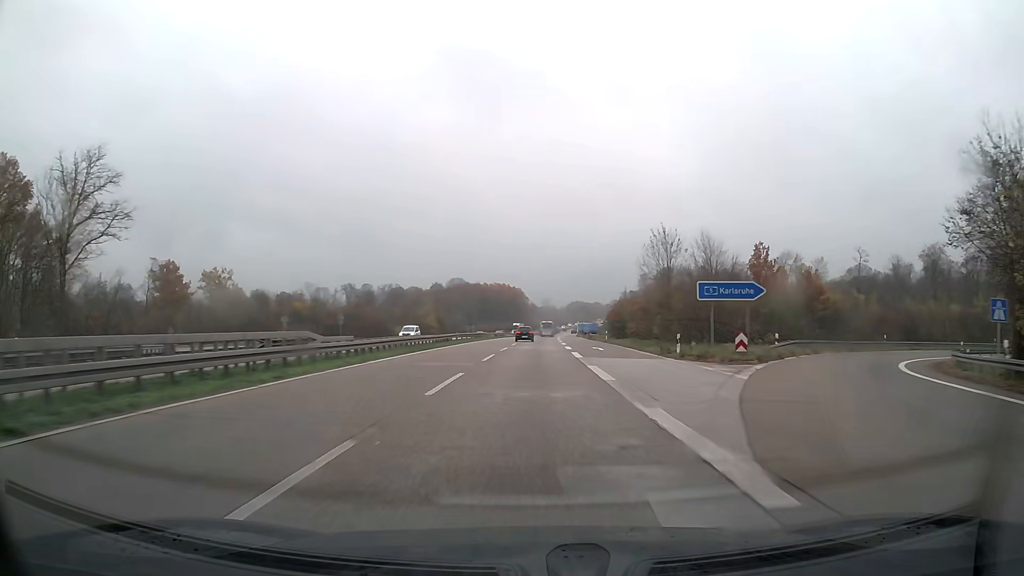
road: trunk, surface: asphalt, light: Day
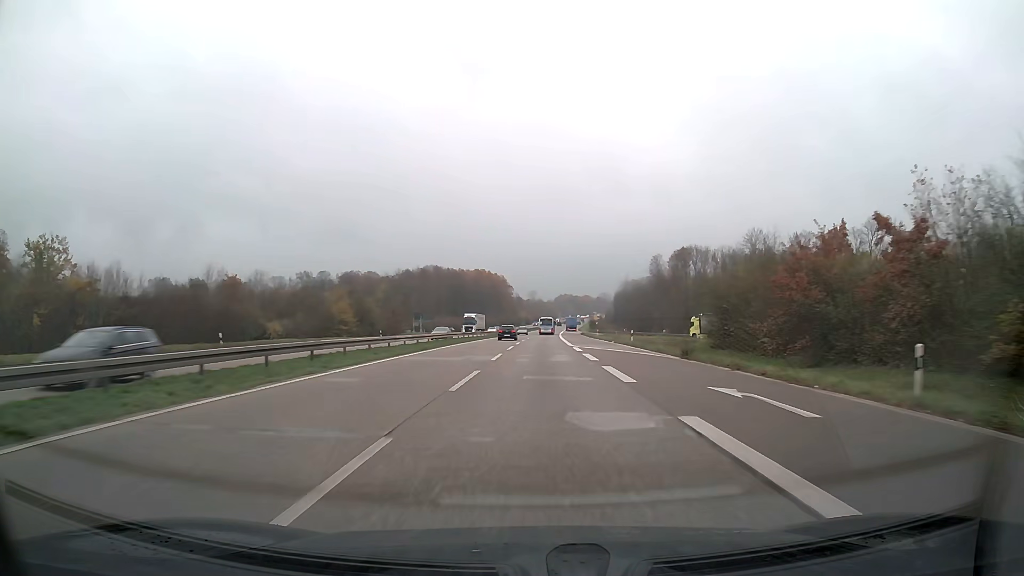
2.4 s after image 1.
(+0.6, +61.3) m; +1°
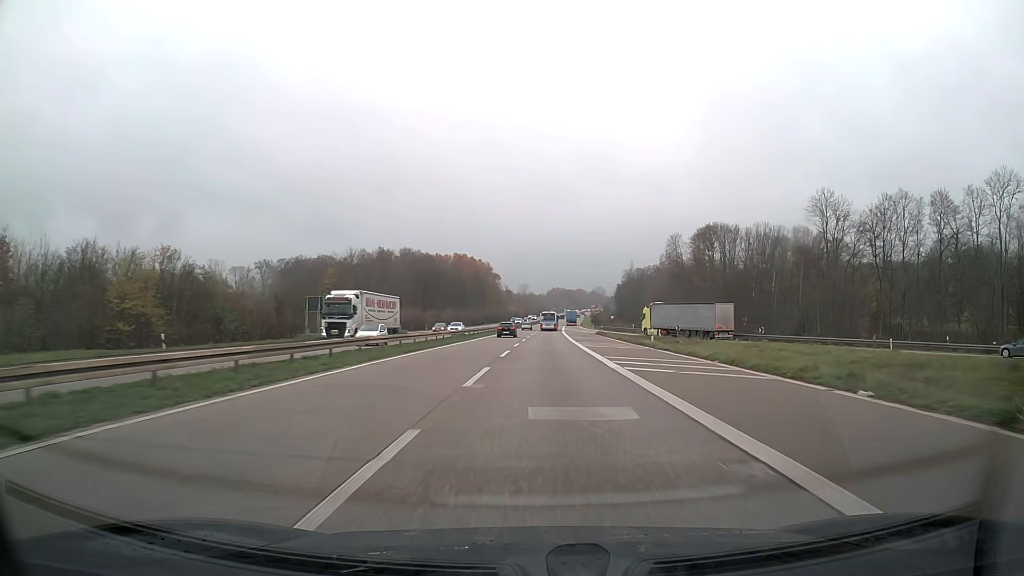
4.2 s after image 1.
(+0.3, +46.7) m; +1°
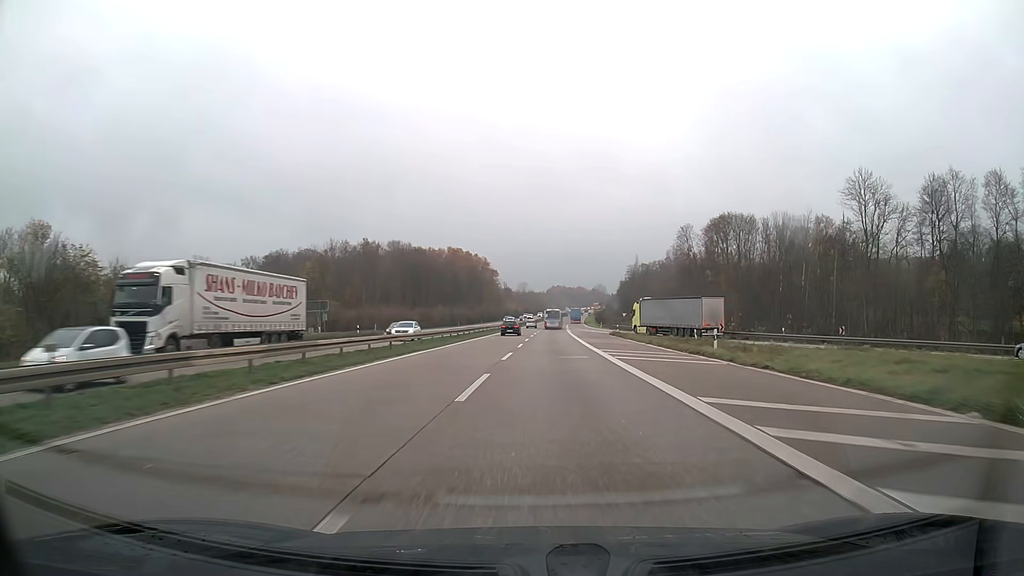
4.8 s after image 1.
(0.0, +15.7) m; 0°
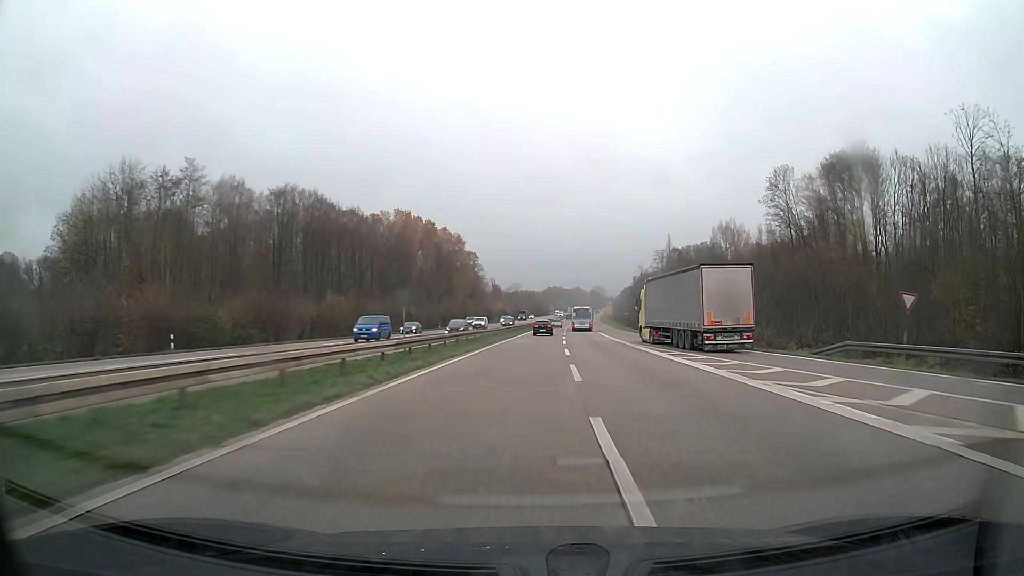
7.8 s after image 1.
(+0.2, +79.6) m; +1°
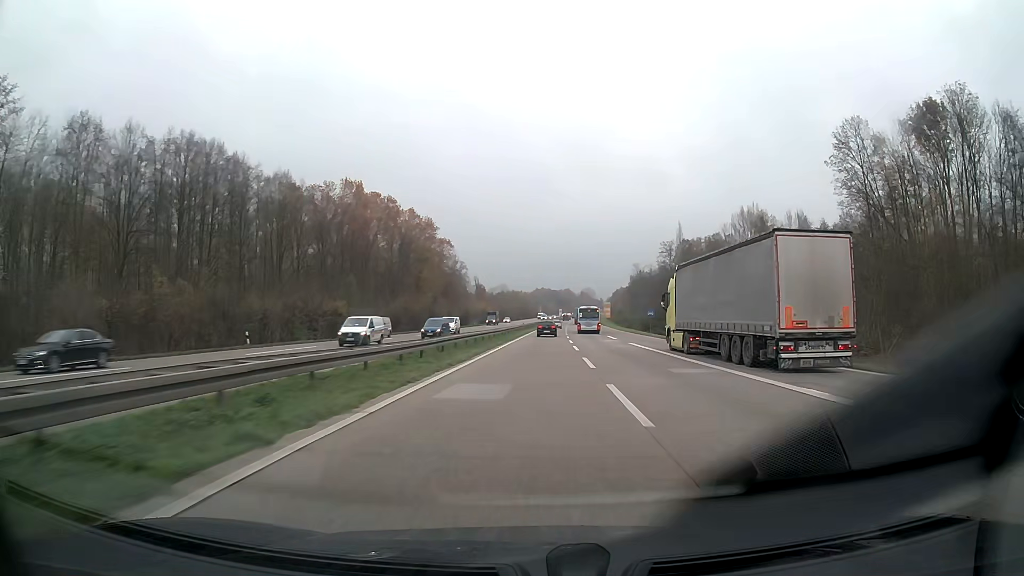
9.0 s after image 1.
(+0.3, +32.2) m; +1°
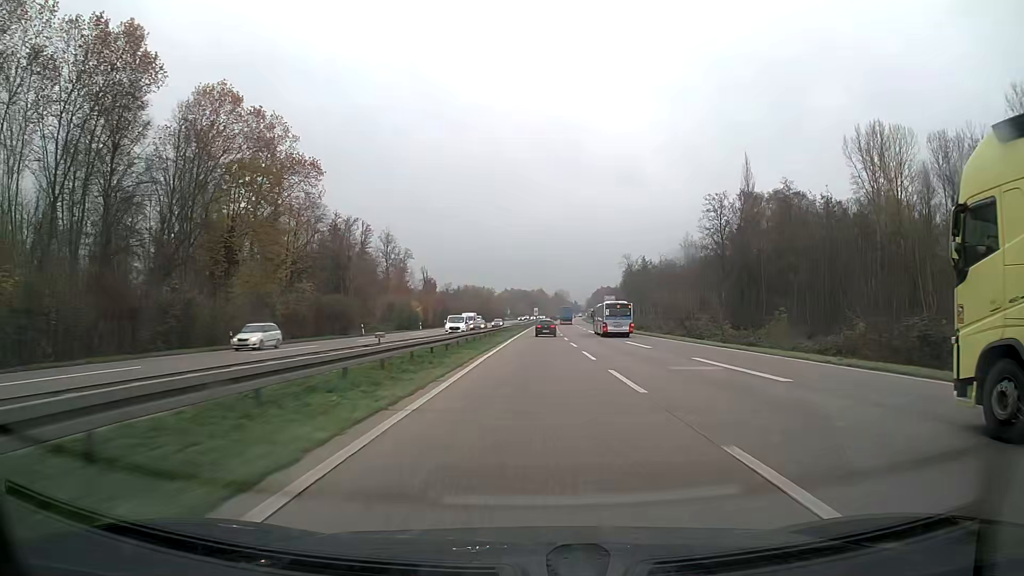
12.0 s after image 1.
(+1.8, +80.0) m; +2°
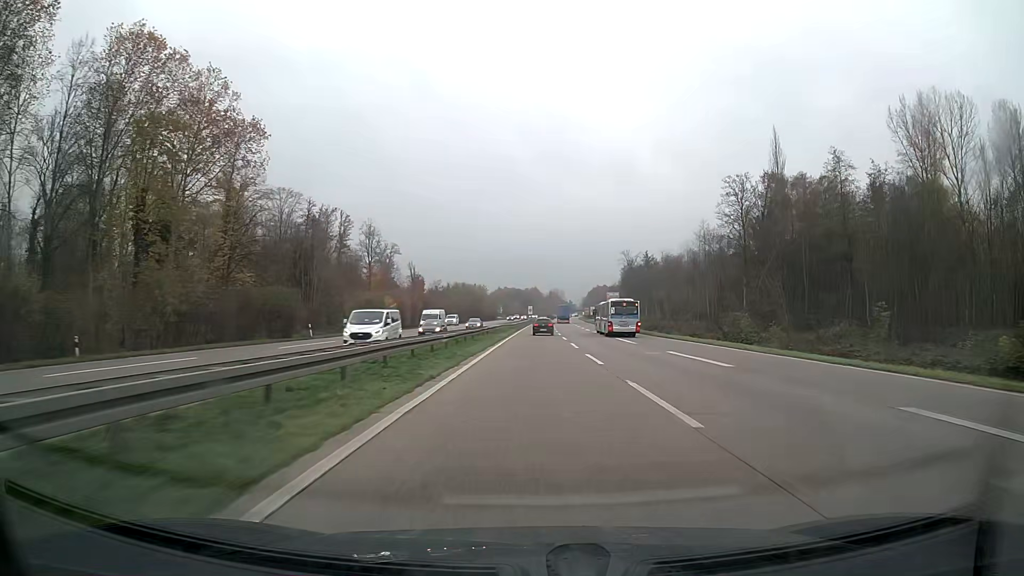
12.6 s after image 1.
(+0.1, +15.6) m; 0°
(0, +10) (0, +20) (0, +30) (0, +40) (0, +50) (+1, +60) (+1, +70) (+1, +80) (+1, +90) (+2, +100) m
